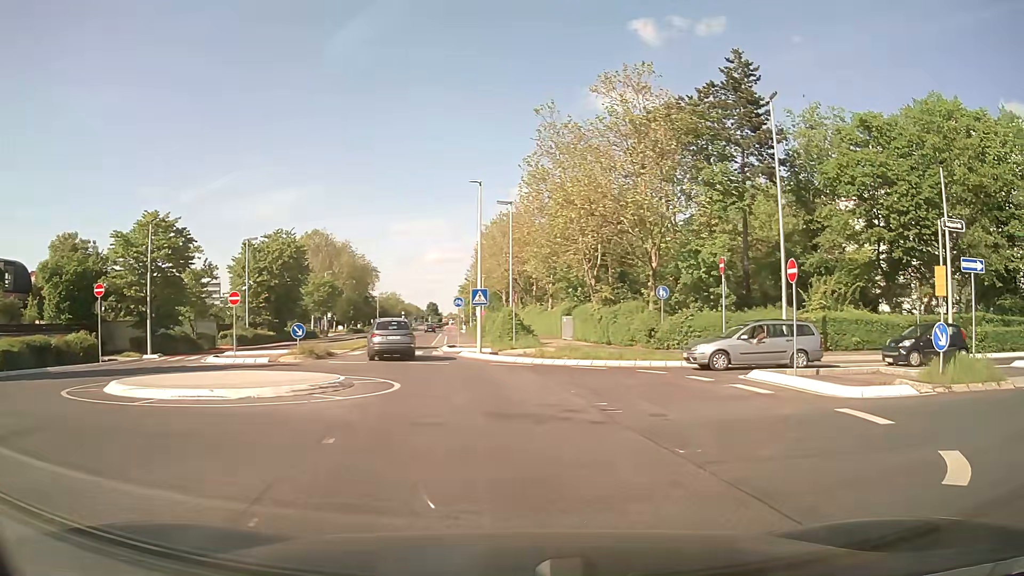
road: secondary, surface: asphalt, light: Day
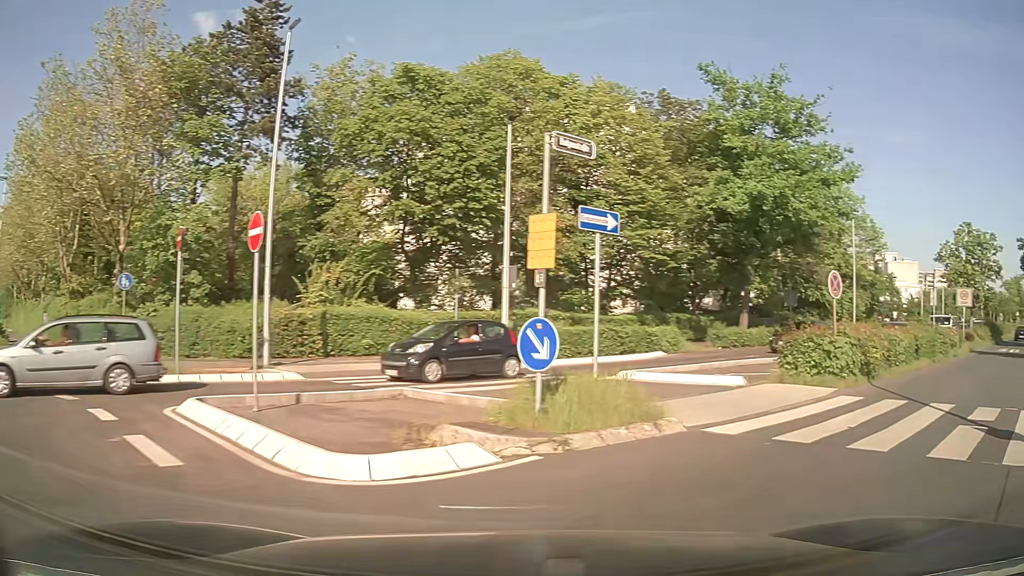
(+2.3, +6.7) m; +41°
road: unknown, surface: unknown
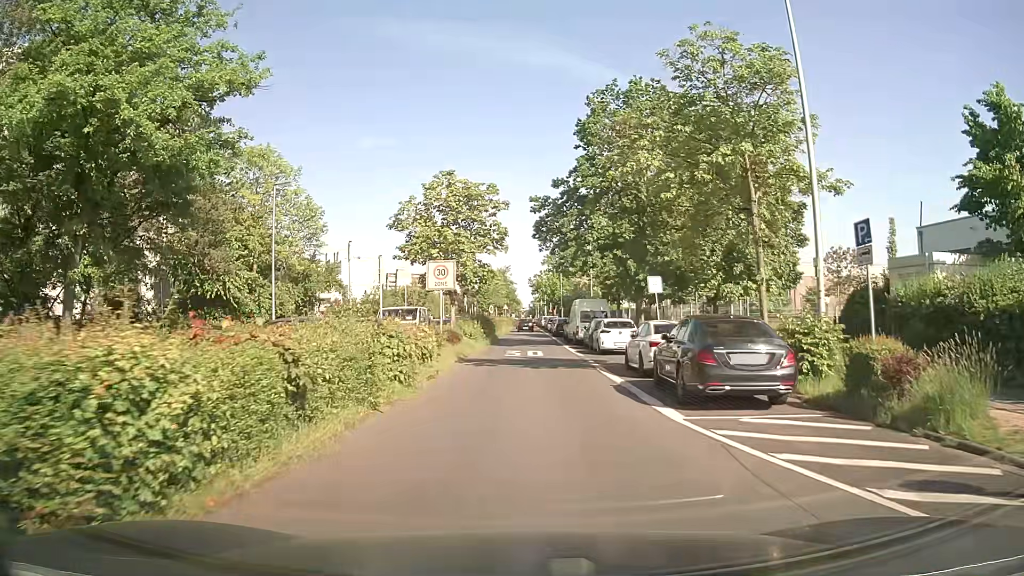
(+8.4, +13.2) m; +48°
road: unclassified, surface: asphalt
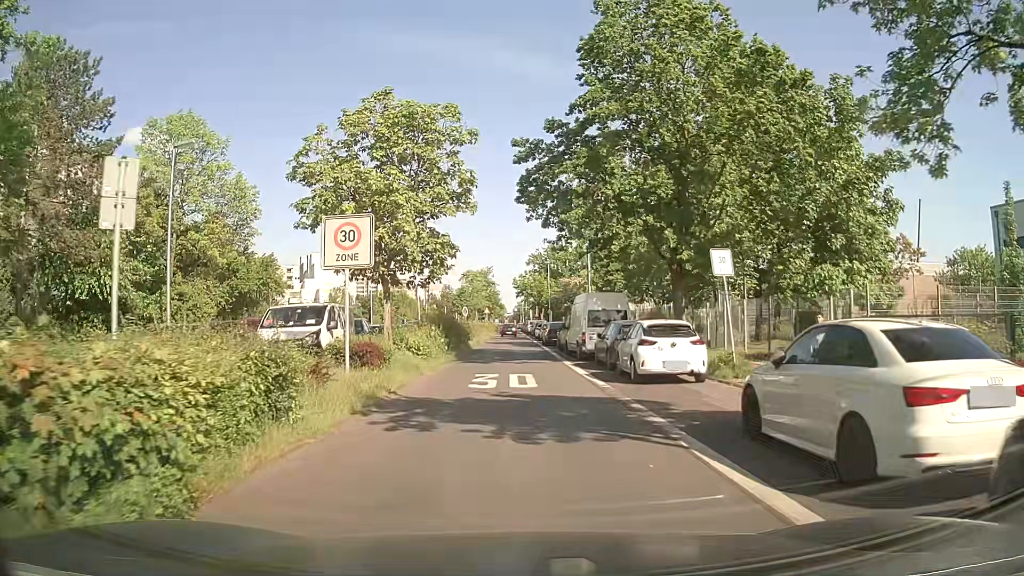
(+0.2, +11.7) m; +1°
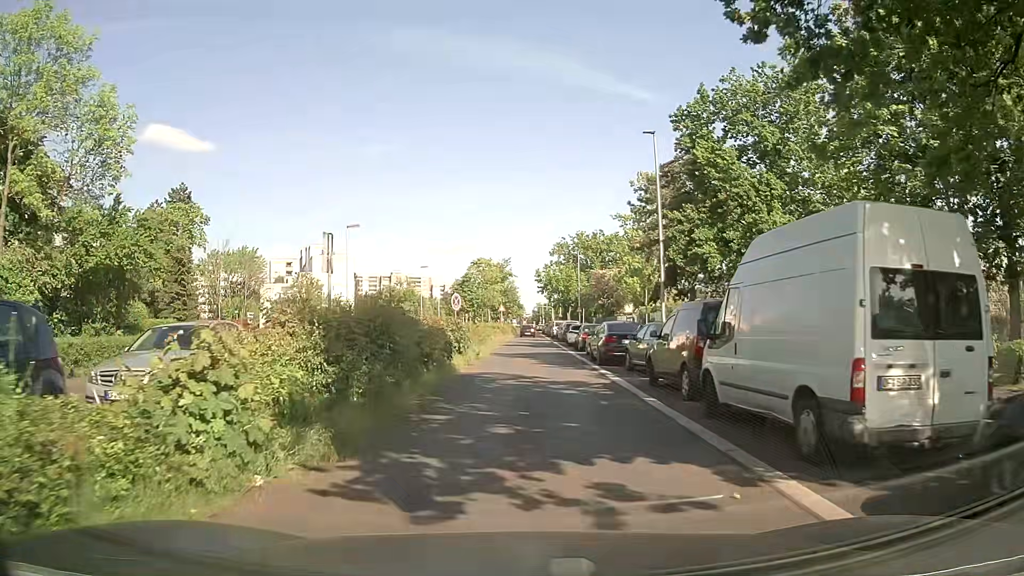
(-0.4, +19.0) m; -4°
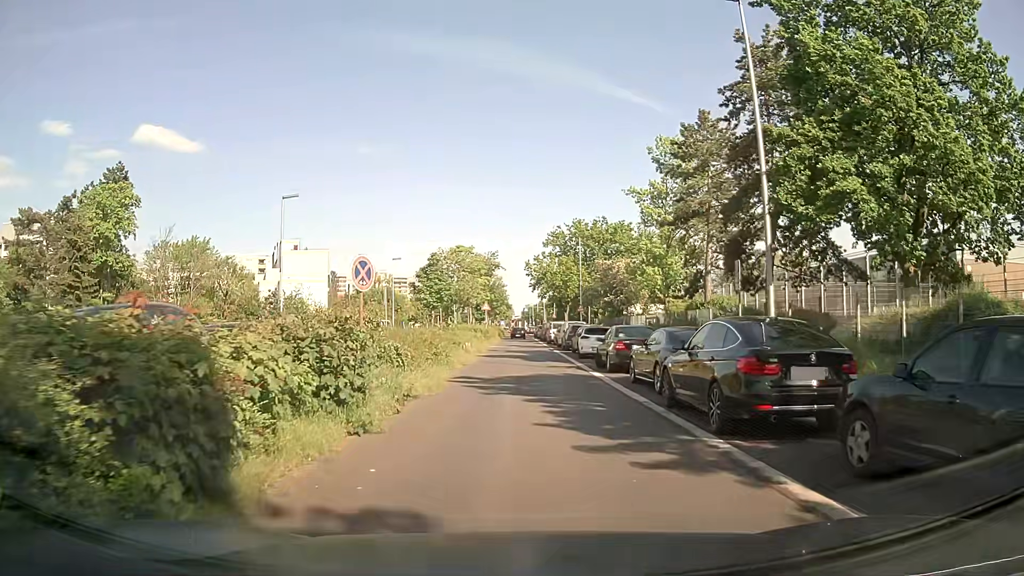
(+0.5, +14.5) m; +3°
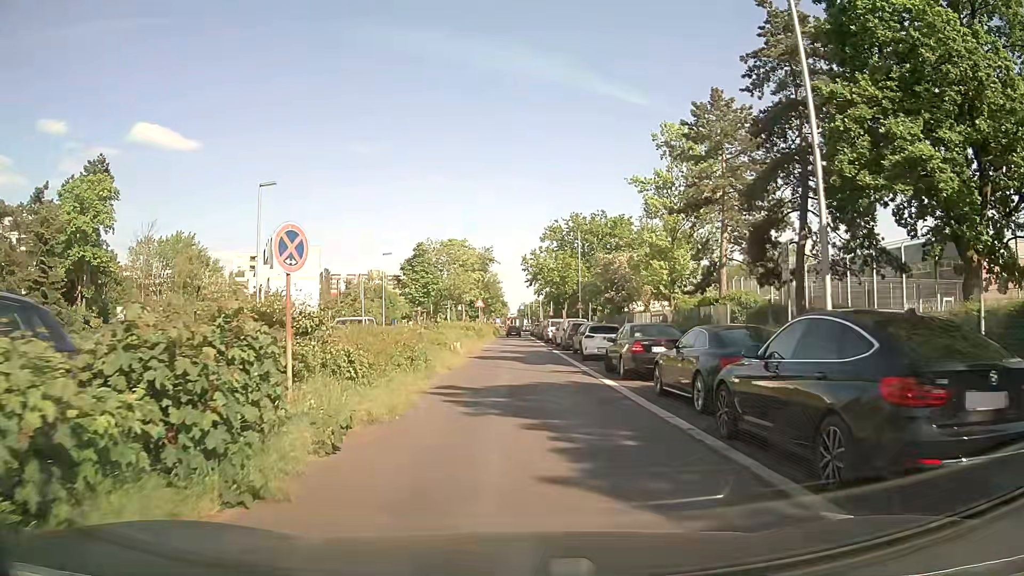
(0.0, +3.5) m; -1°
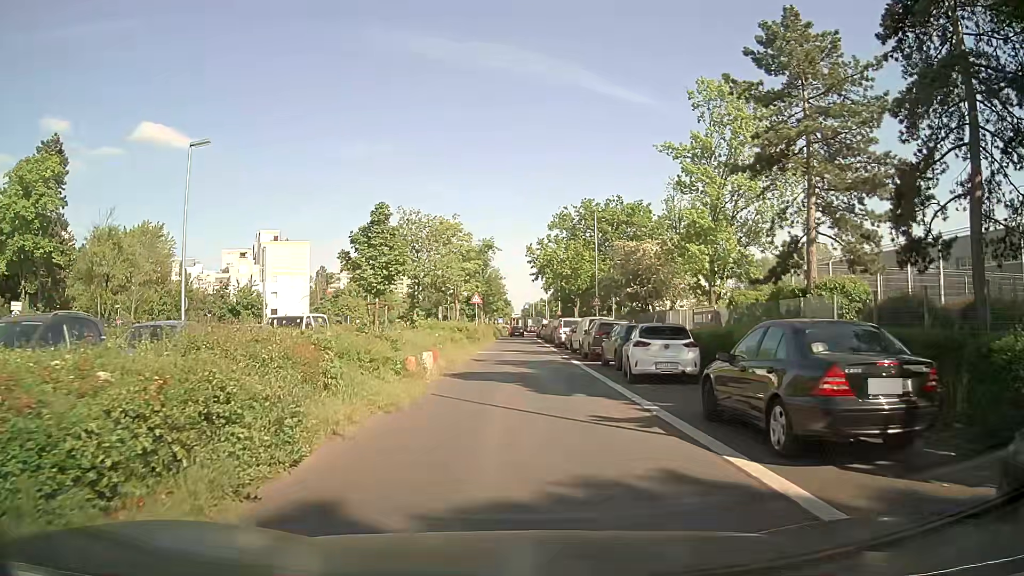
(0.0, +10.3) m; -1°
(0, +10) (0, +20) (0, +30) (0, +40) (0, +50) (0, +60) (0, +70) (0, +80) (+1, +90) (+1, +100) m
